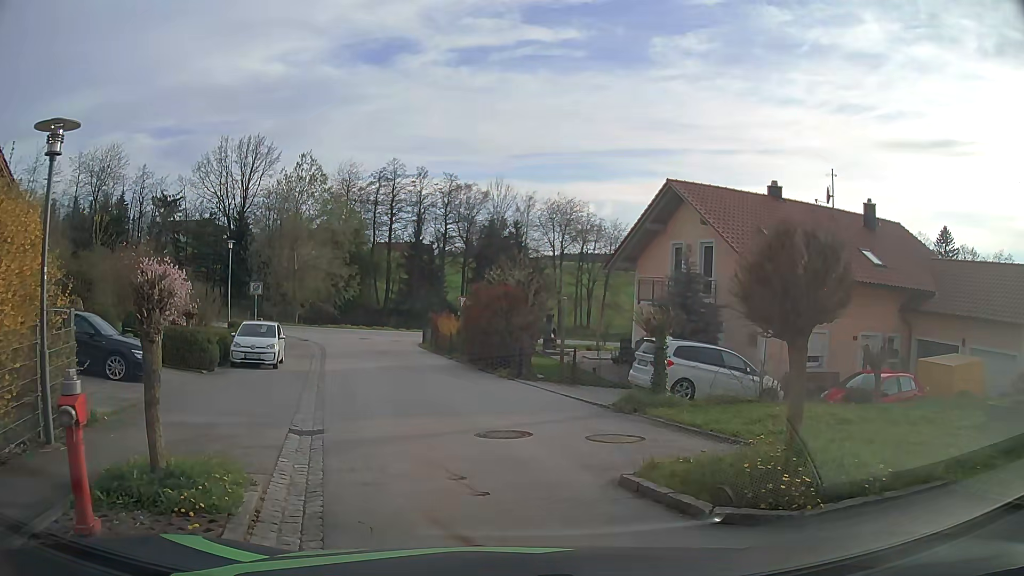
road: secondary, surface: asphalt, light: Day
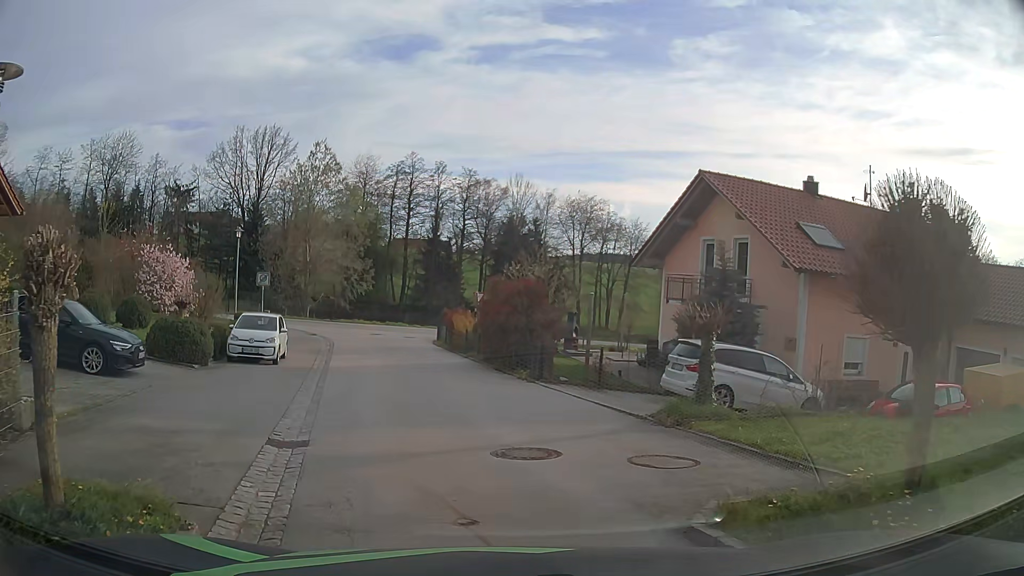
(0.0, +1.8) m; 0°
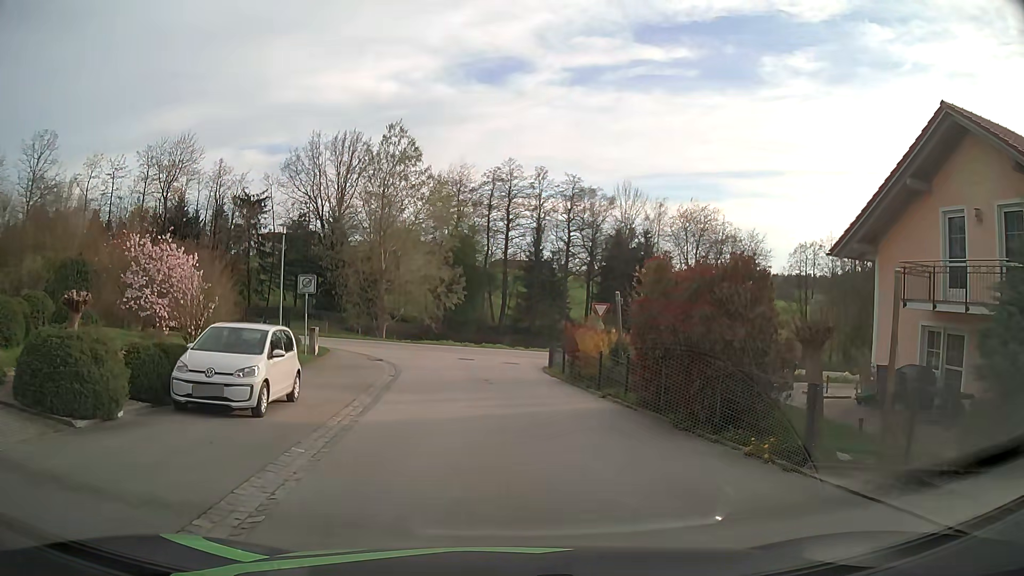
(-1.3, +9.8) m; -10°
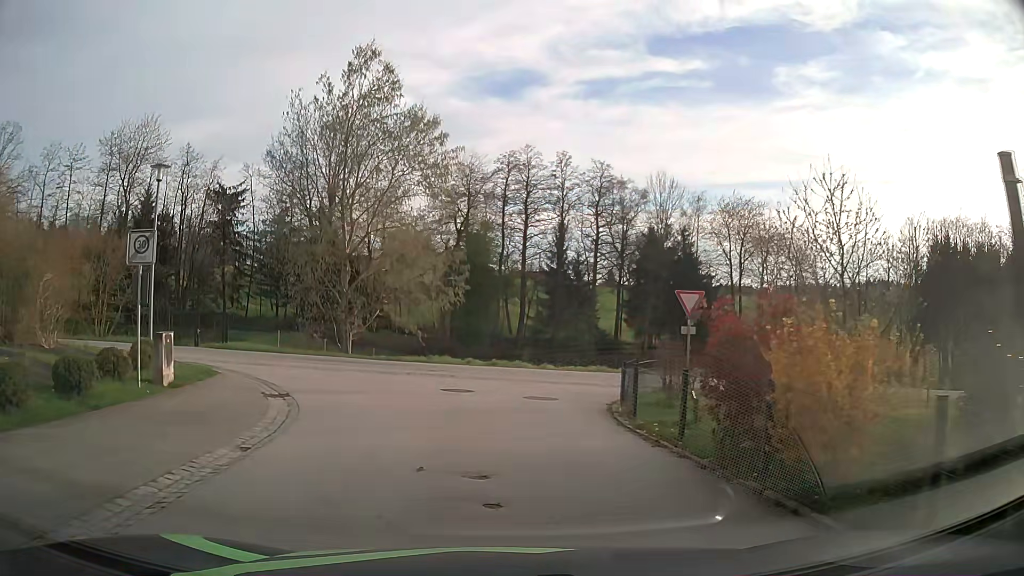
(-0.1, +13.4) m; -1°
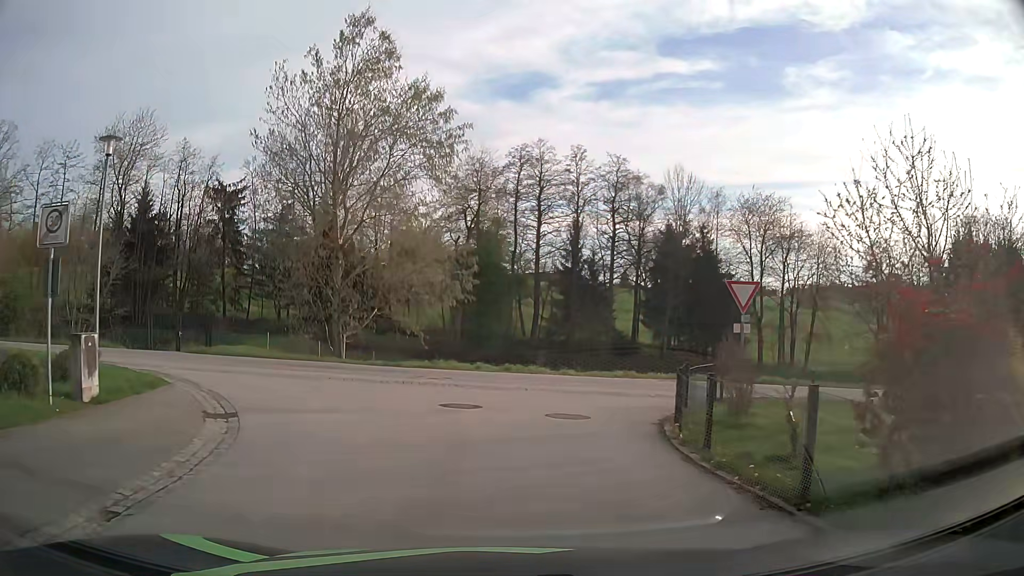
(0.0, +3.4) m; -1°
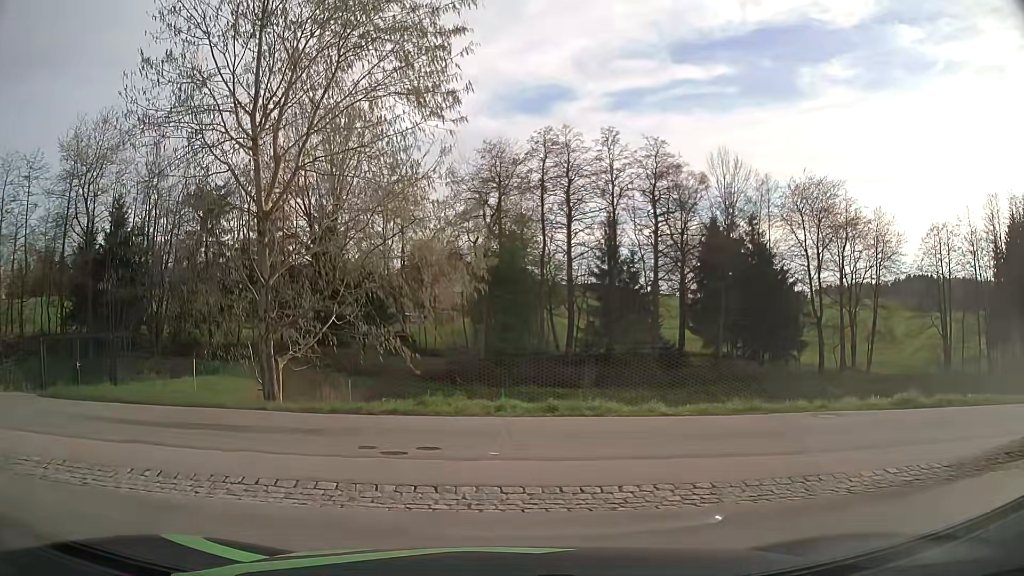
(-0.2, +9.9) m; -2°
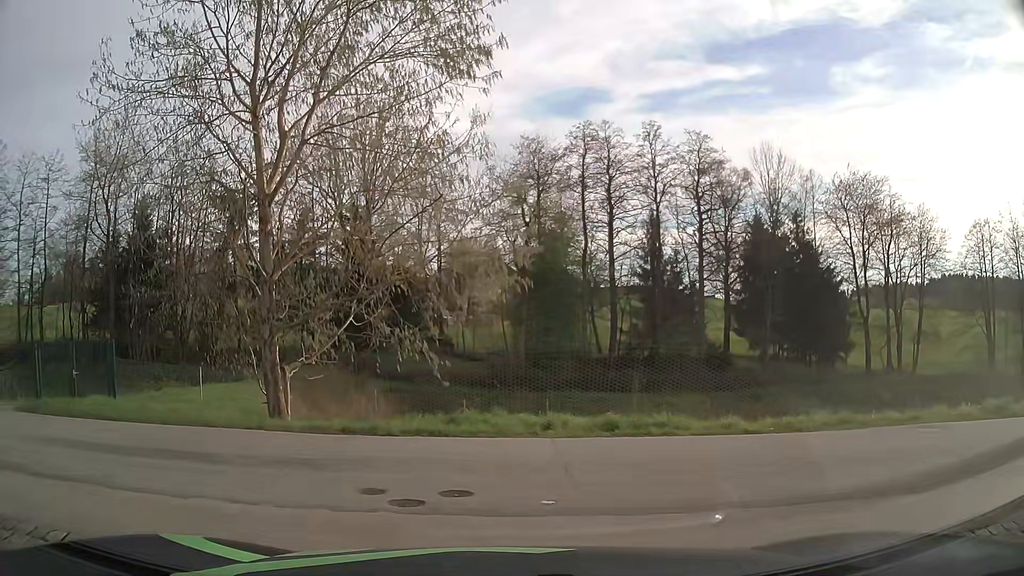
(0.0, +2.2) m; -1°
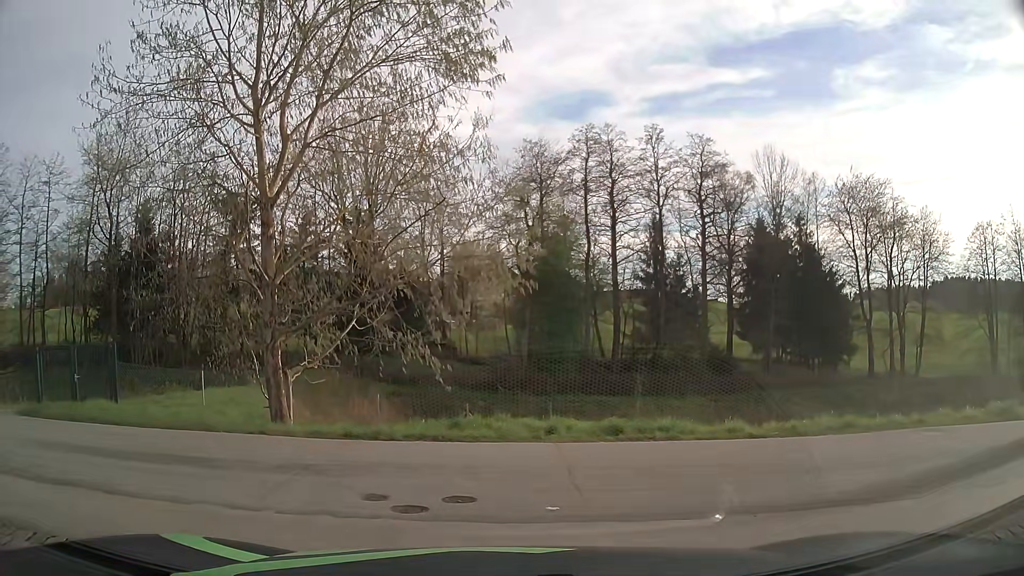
(0.0, +0.1) m; 0°
